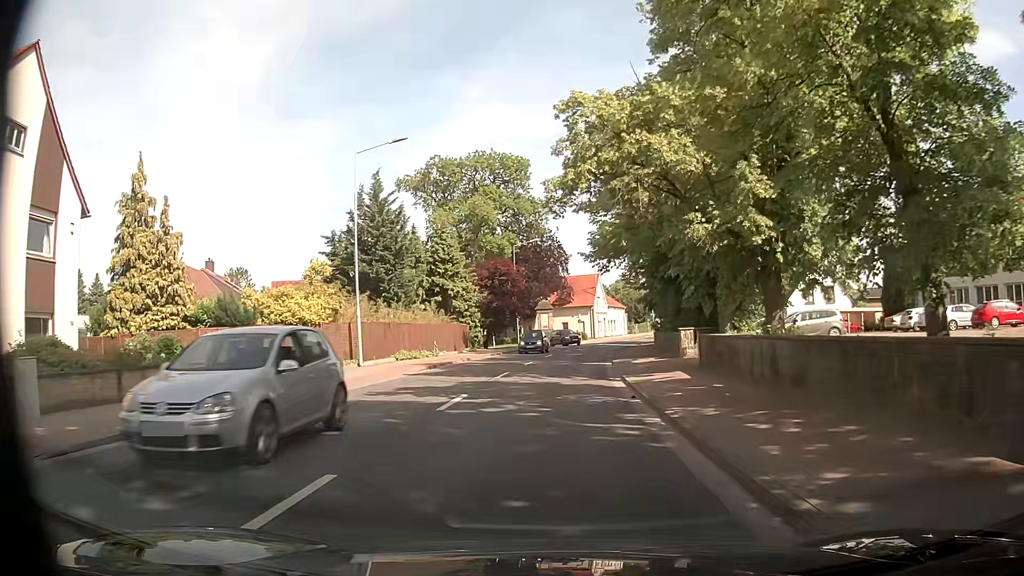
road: secondary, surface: asphalt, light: Day
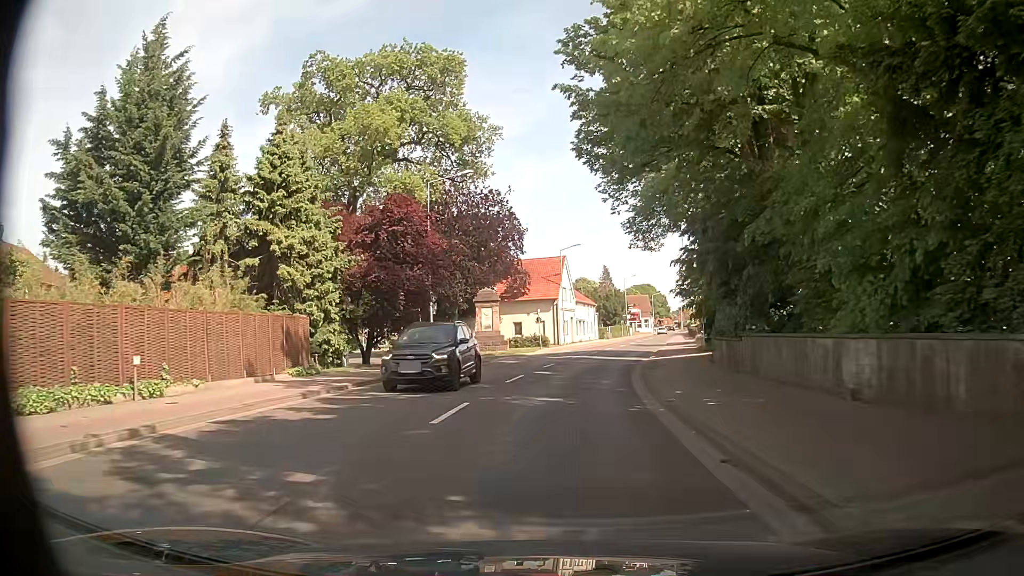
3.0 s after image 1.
(+0.1, +27.9) m; +2°
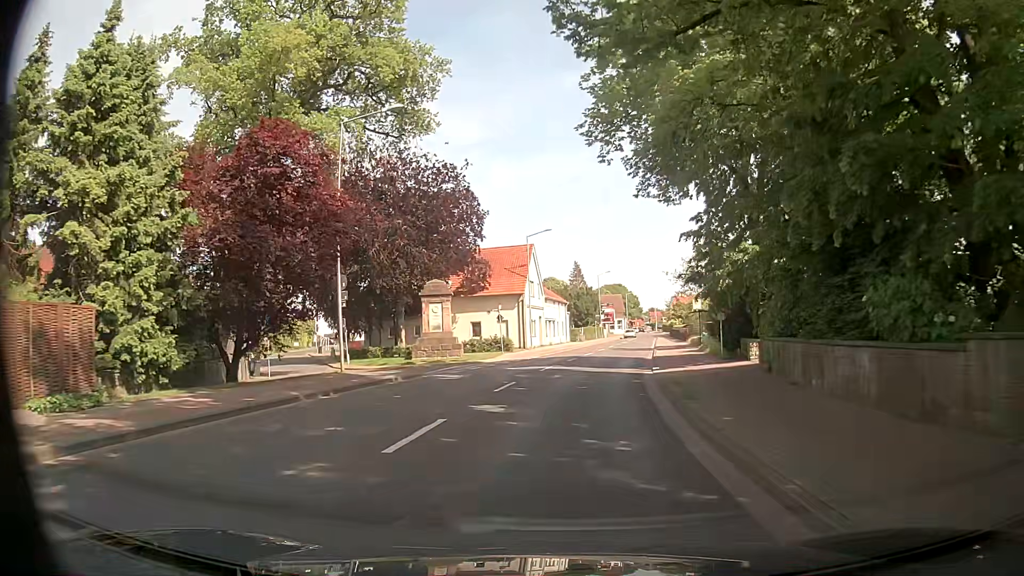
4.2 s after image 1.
(+0.3, +11.1) m; +2°
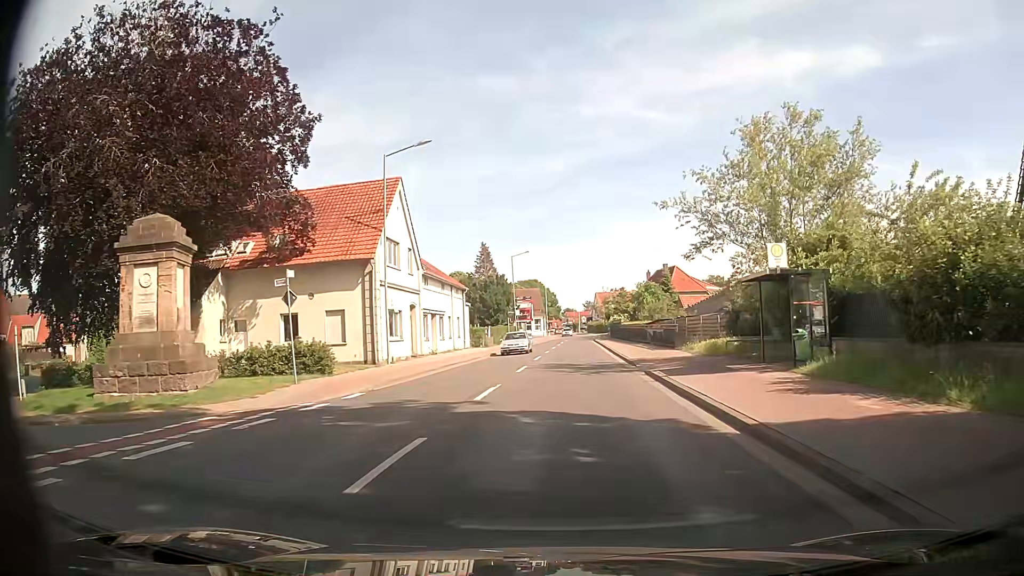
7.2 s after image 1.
(+2.1, +27.8) m; +9°
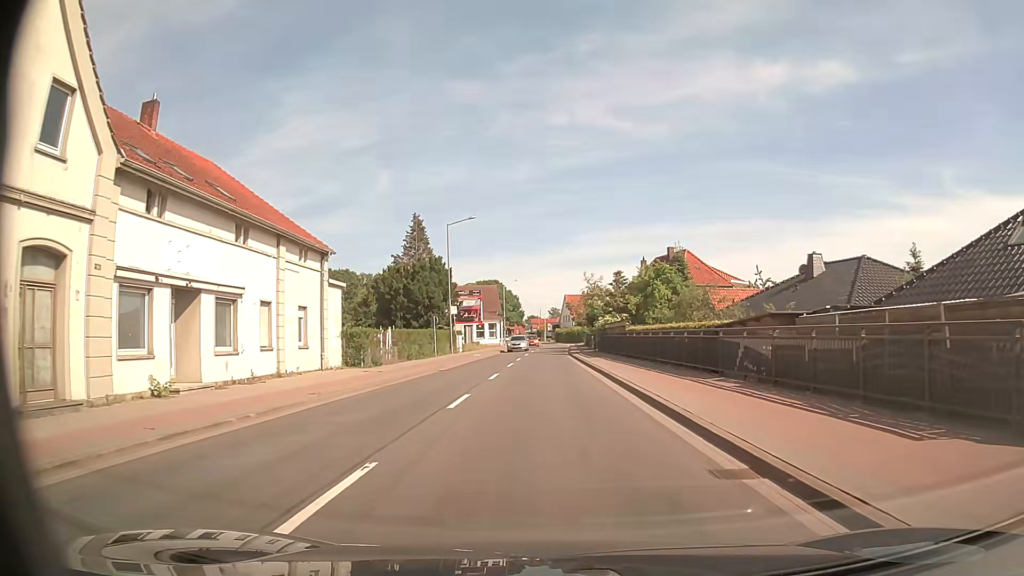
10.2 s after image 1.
(+0.6, +27.8) m; +2°
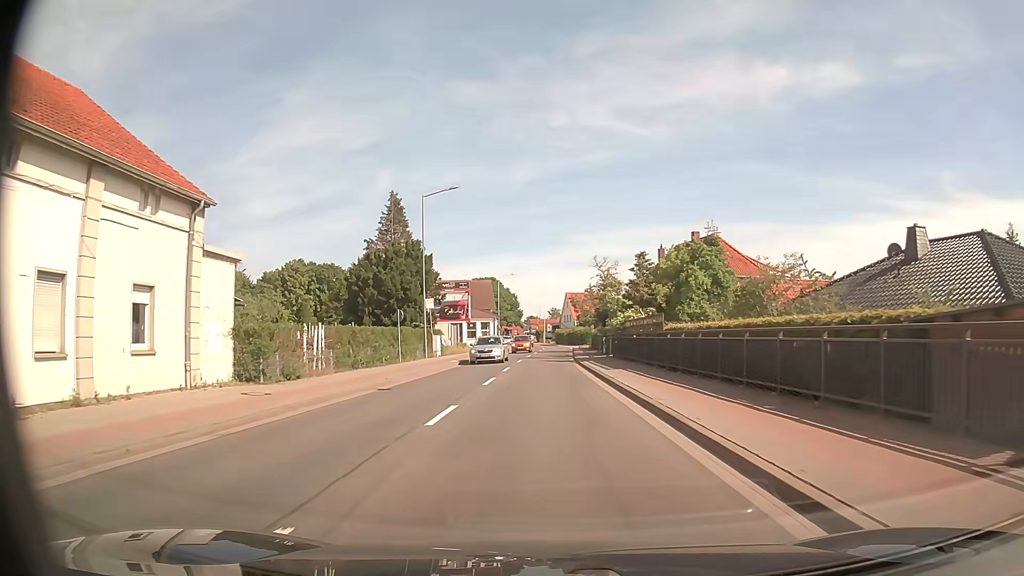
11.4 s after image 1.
(0.0, +11.1) m; 0°
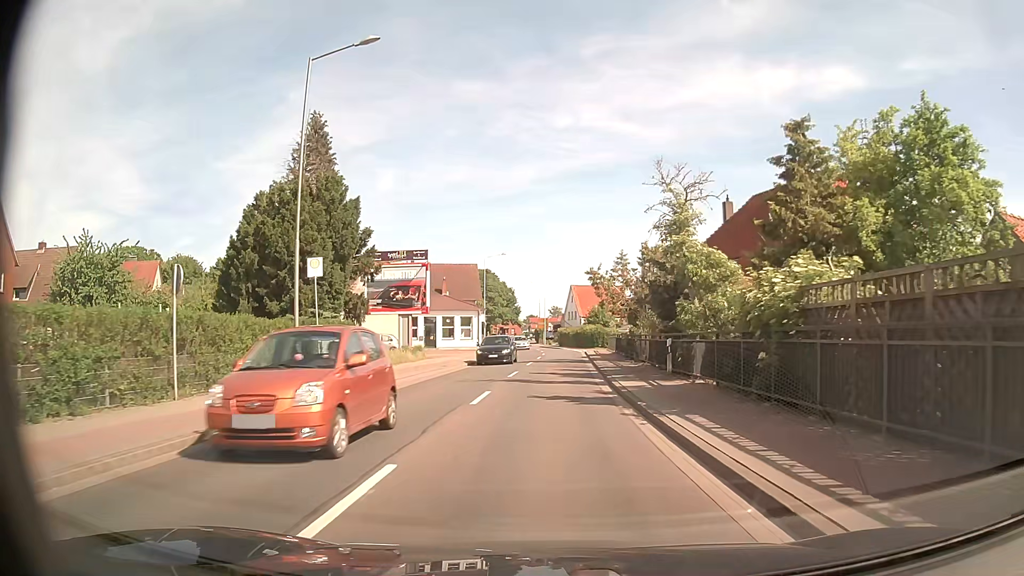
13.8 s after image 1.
(0.0, +22.3) m; 0°
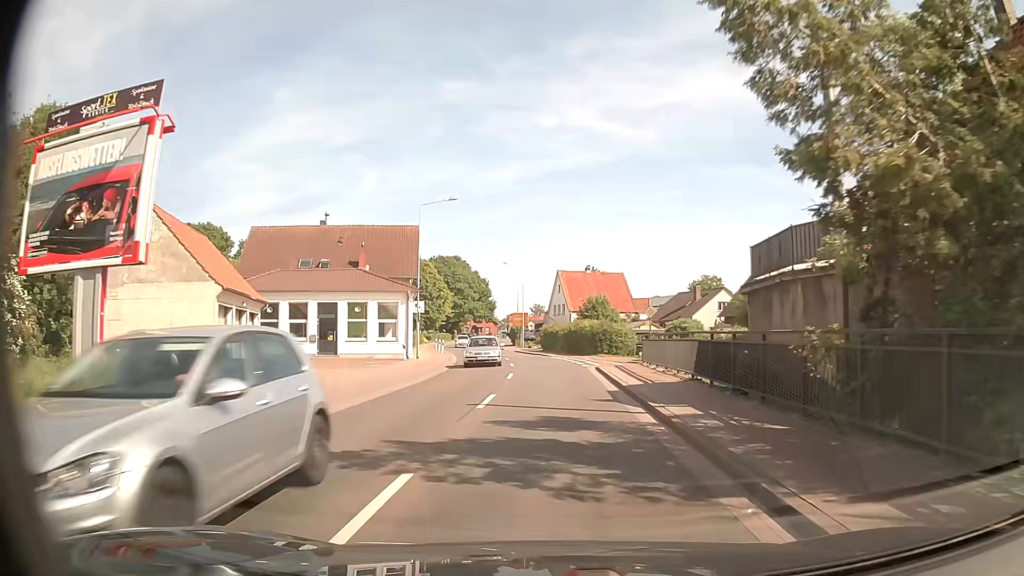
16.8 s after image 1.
(+0.2, +27.9) m; +2°
(0, +10) (0, +20) (0, +30) (-1, +40) (-2, +50) (-4, +60) (-6, +70) (-7, +79) (-9, +89) (-10, +99) m
